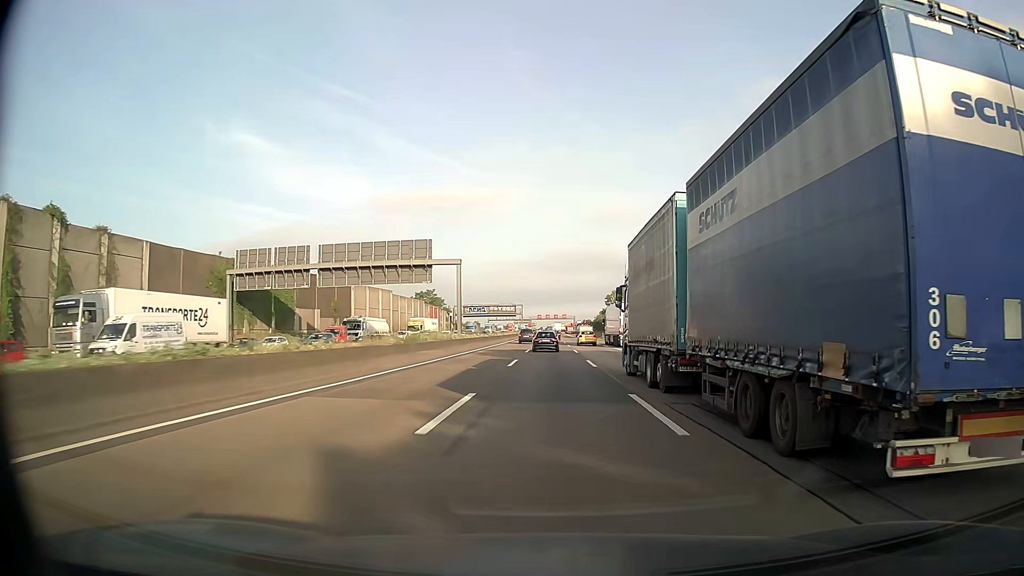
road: motorway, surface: asphalt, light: Day
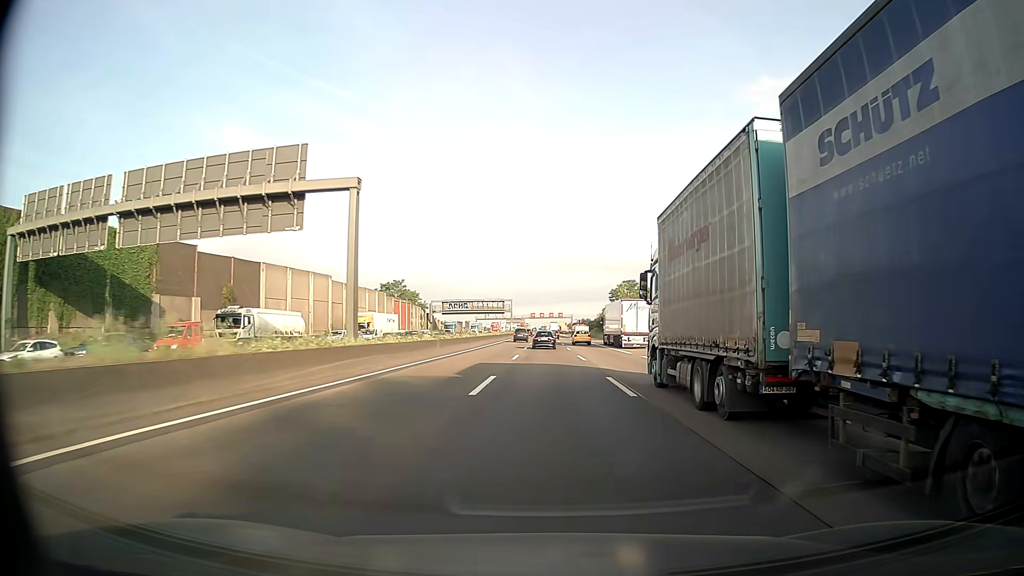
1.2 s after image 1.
(+0.1, +30.7) m; 0°
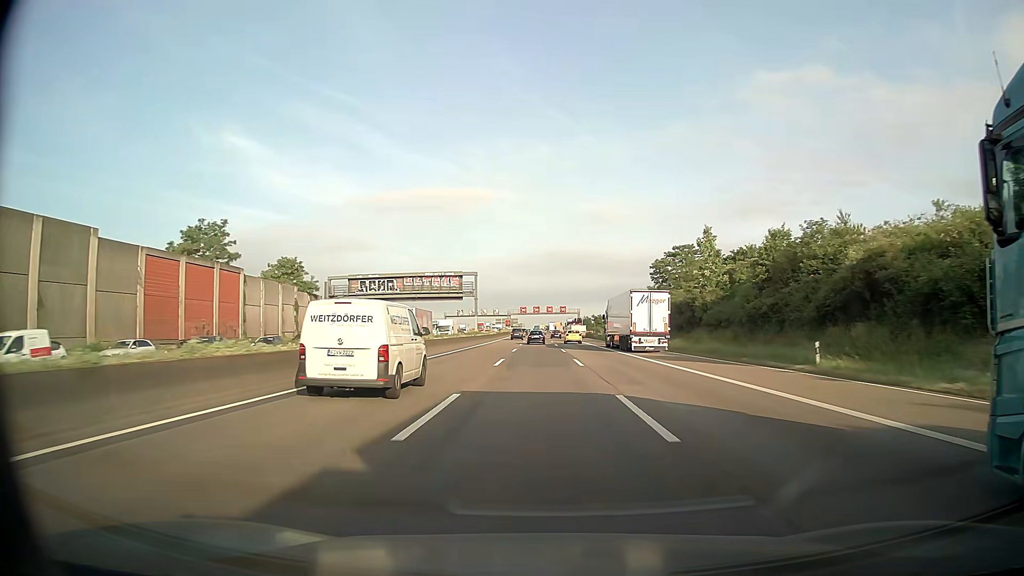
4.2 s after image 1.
(+0.4, +78.1) m; 0°
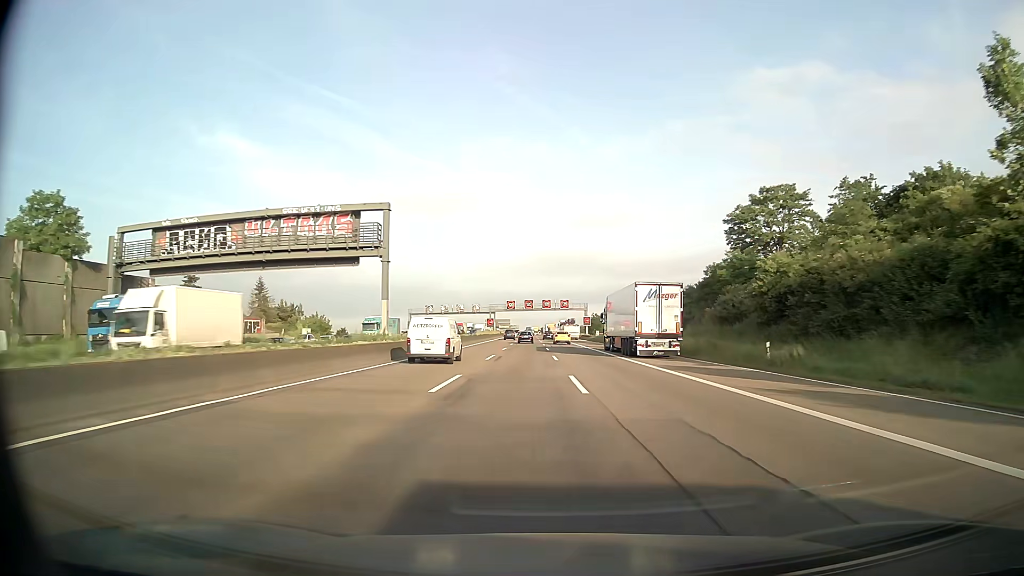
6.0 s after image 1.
(+0.1, +47.5) m; 0°
(0, +10) (0, +20) (0, +30) (0, +40) (0, +50) (0, +60) (+1, +70) (+1, +80) (+1, +90) (+1, +100) m
